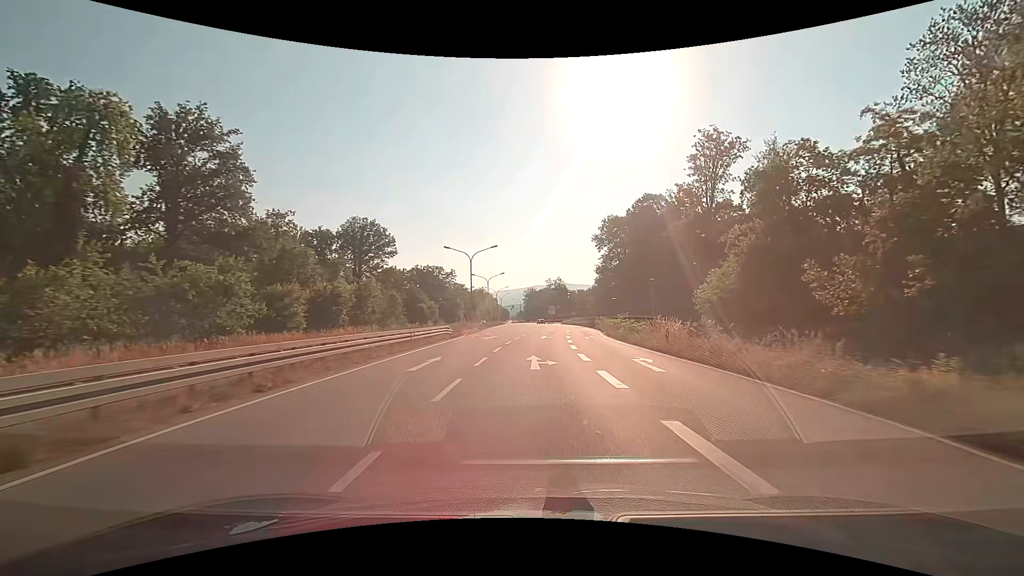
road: primary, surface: asphalt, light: Day
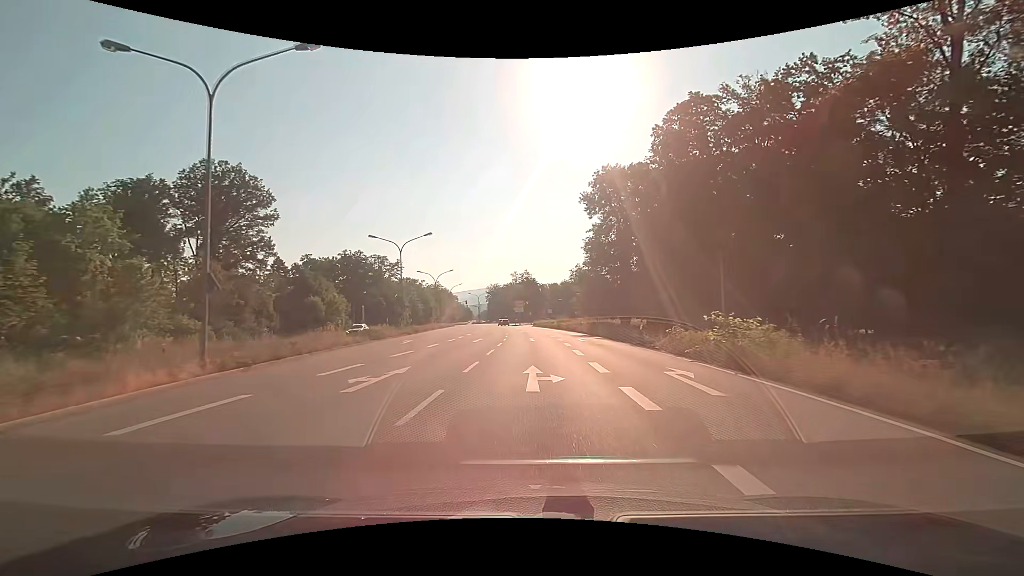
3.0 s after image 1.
(+1.6, +44.1) m; +4°
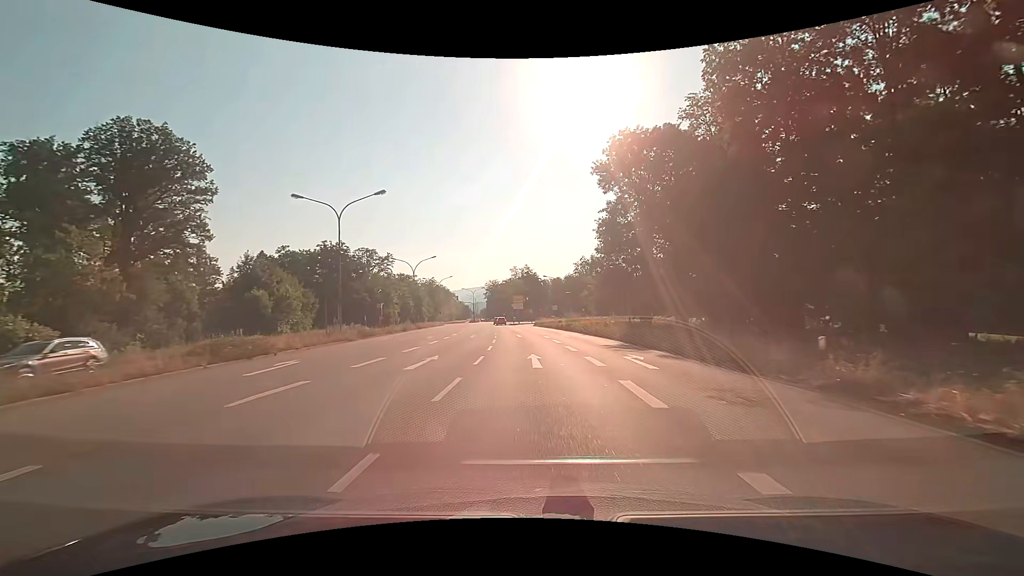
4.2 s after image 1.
(+0.1, +16.4) m; 0°
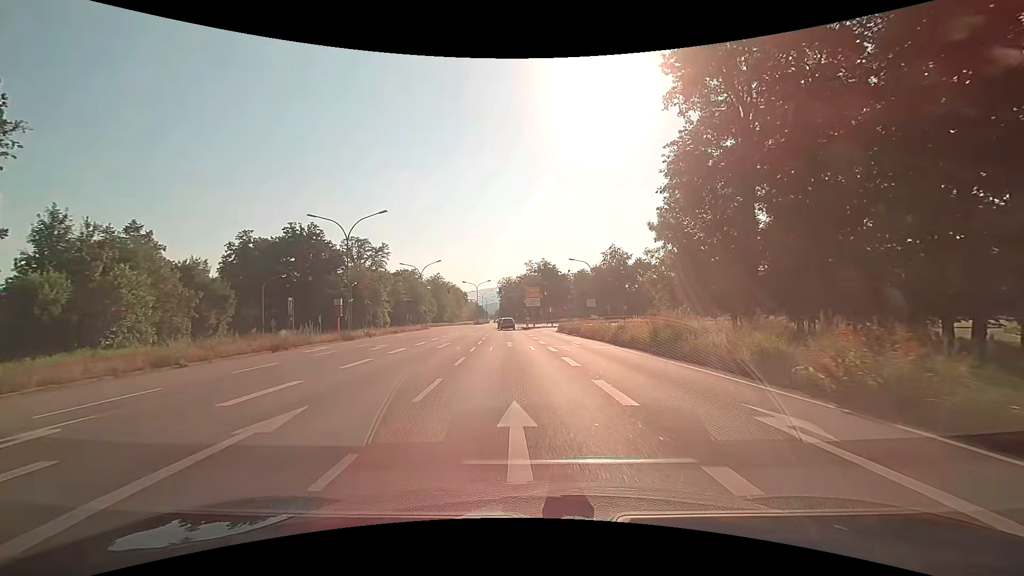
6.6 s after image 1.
(-0.2, +30.1) m; -2°
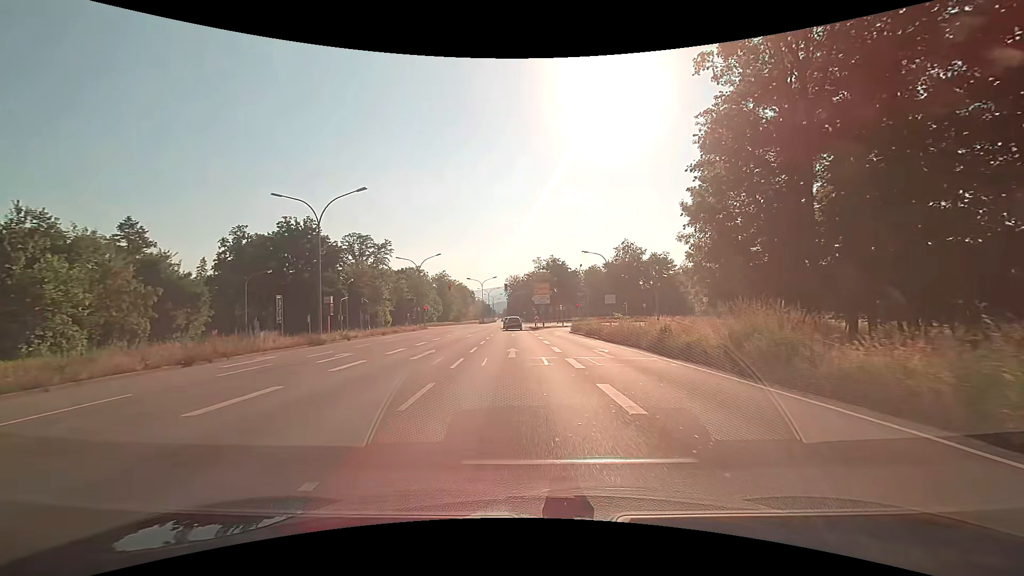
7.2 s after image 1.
(-0.1, +6.8) m; -1°
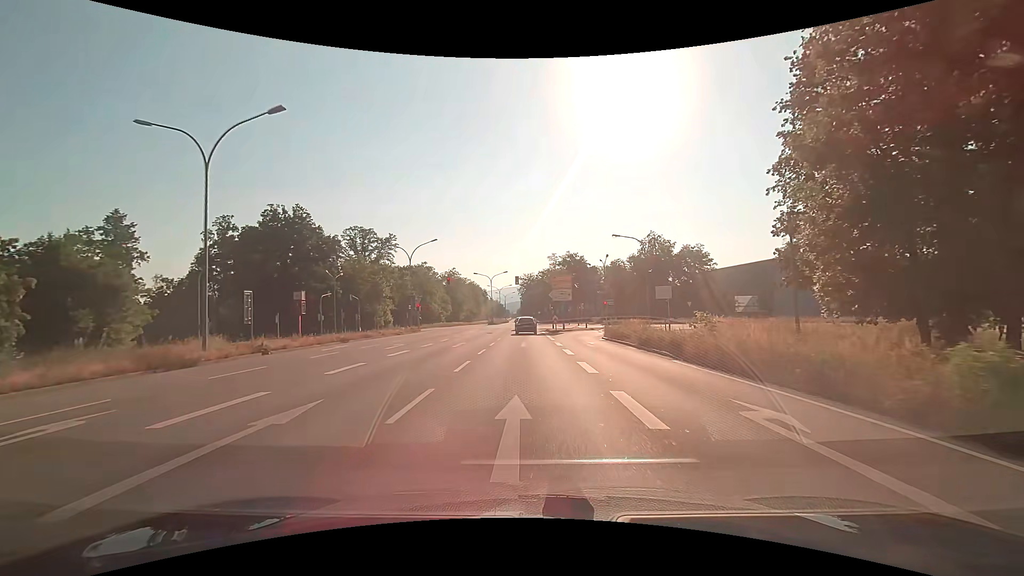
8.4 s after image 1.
(-0.2, +12.8) m; -2°
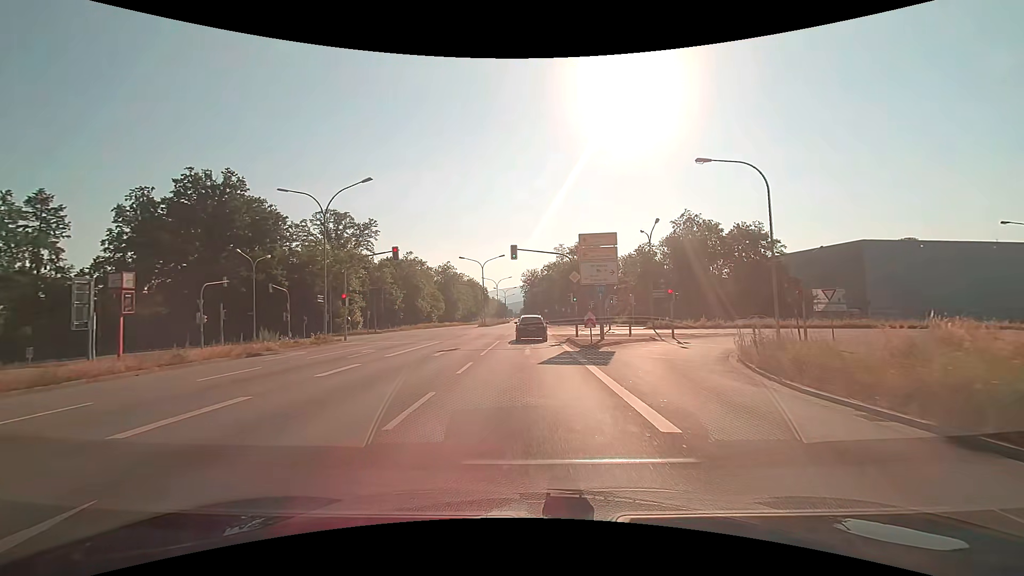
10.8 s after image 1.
(-0.2, +24.5) m; 0°
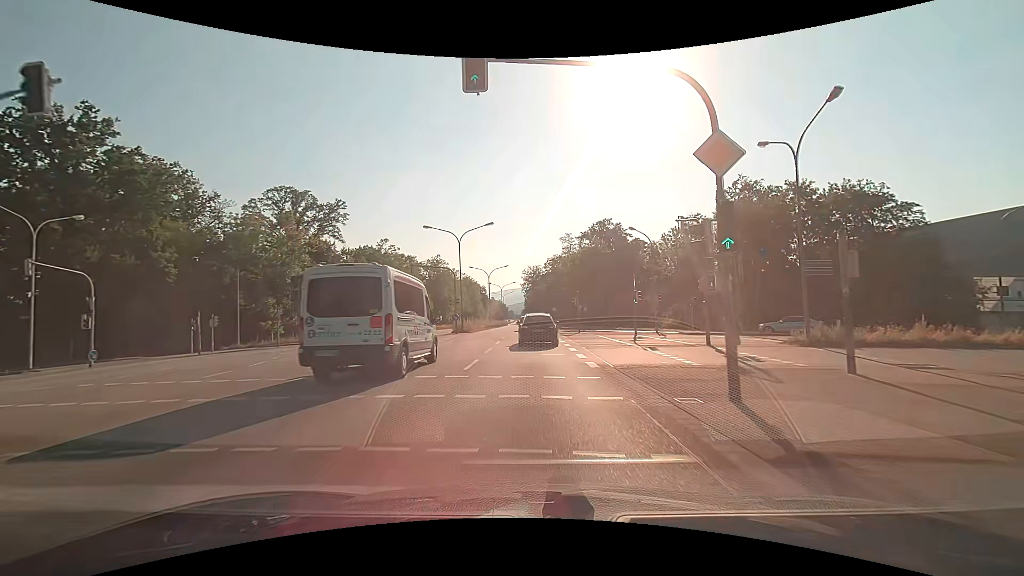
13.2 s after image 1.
(-0.1, +25.1) m; 0°
(0, +10) (0, +20) (0, +30) (0, +40) (0, +50) (0, +60) (0, +70) (0, +80) (0, +90) (0, +100) m
